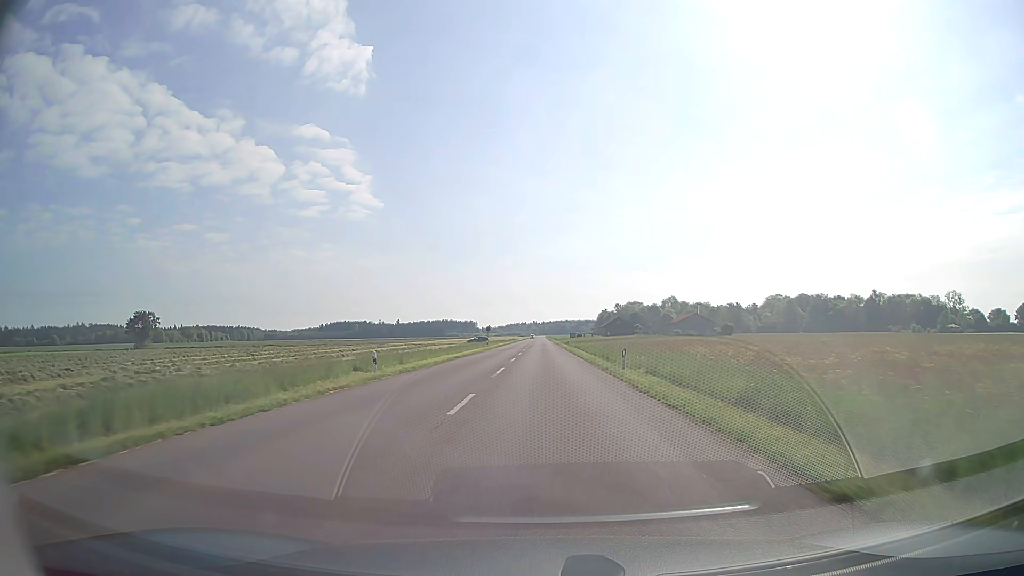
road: tertiary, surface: asphalt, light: Day
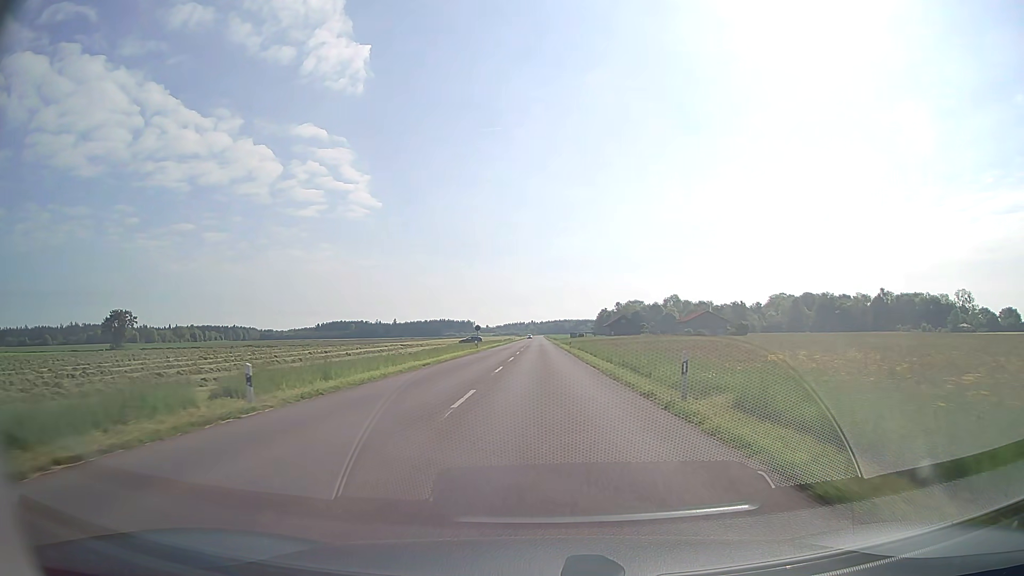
(0.0, +10.7) m; 0°
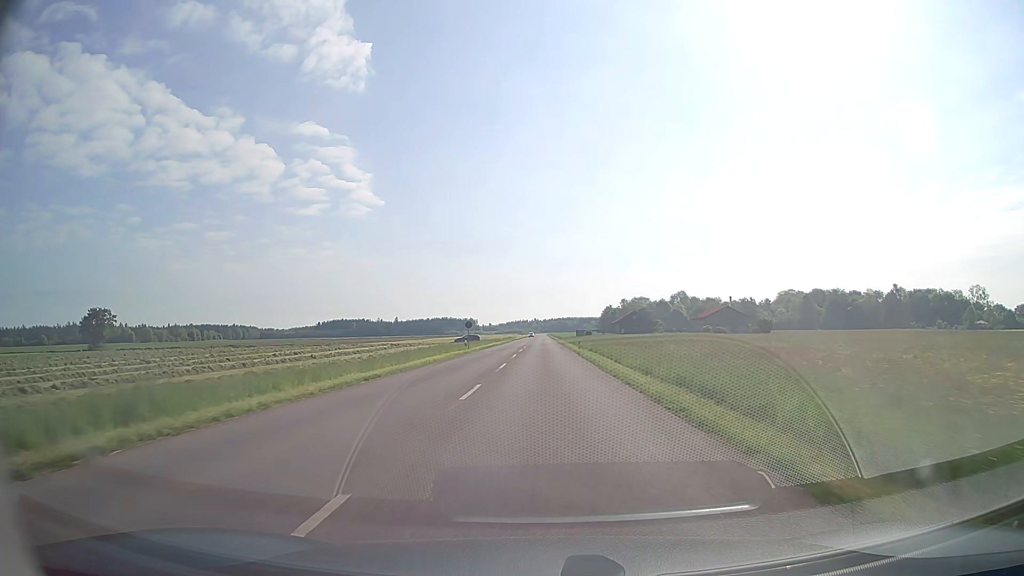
(0.0, +10.8) m; 0°
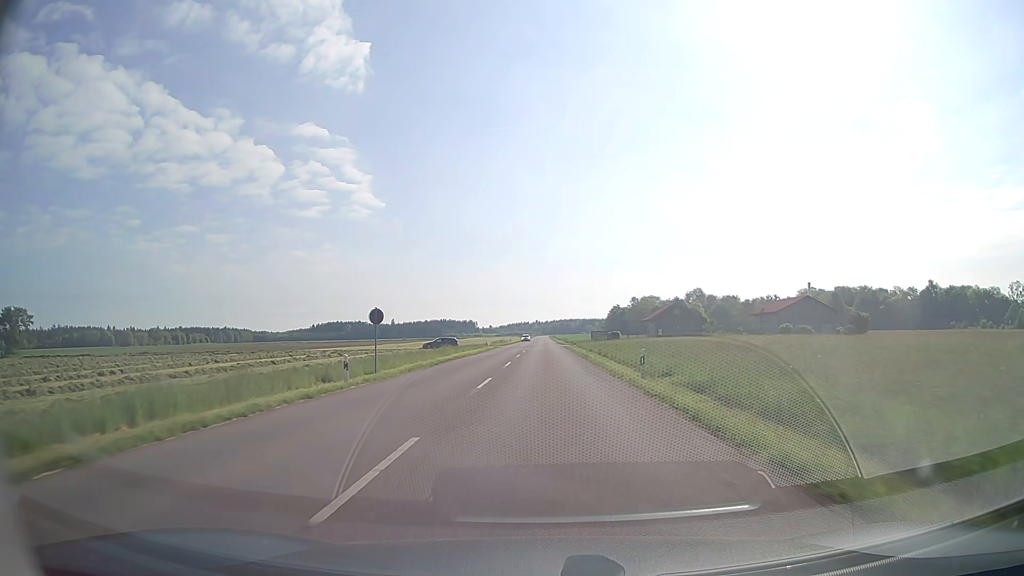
(-0.1, +33.0) m; 0°
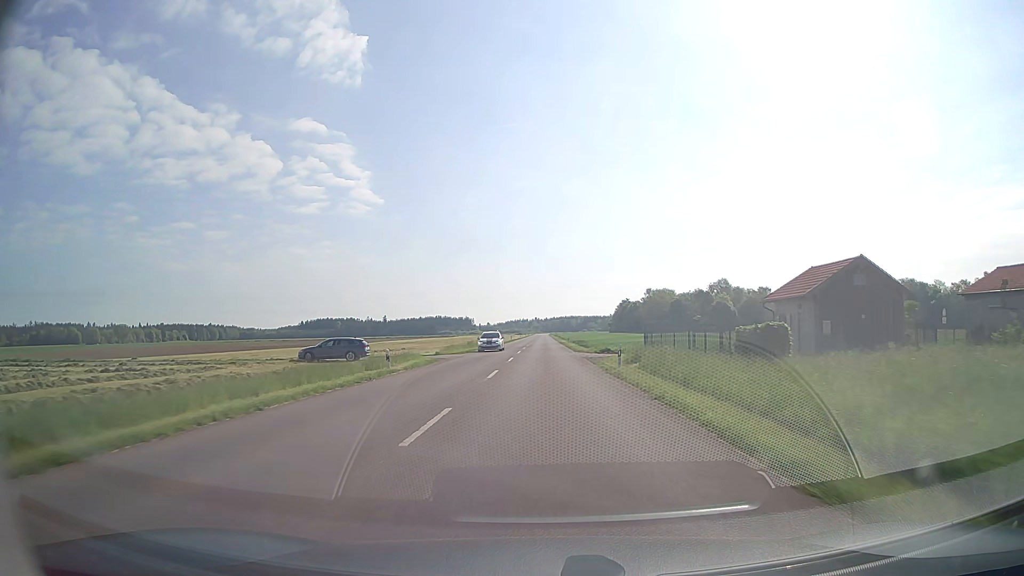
(0.0, +44.8) m; 0°
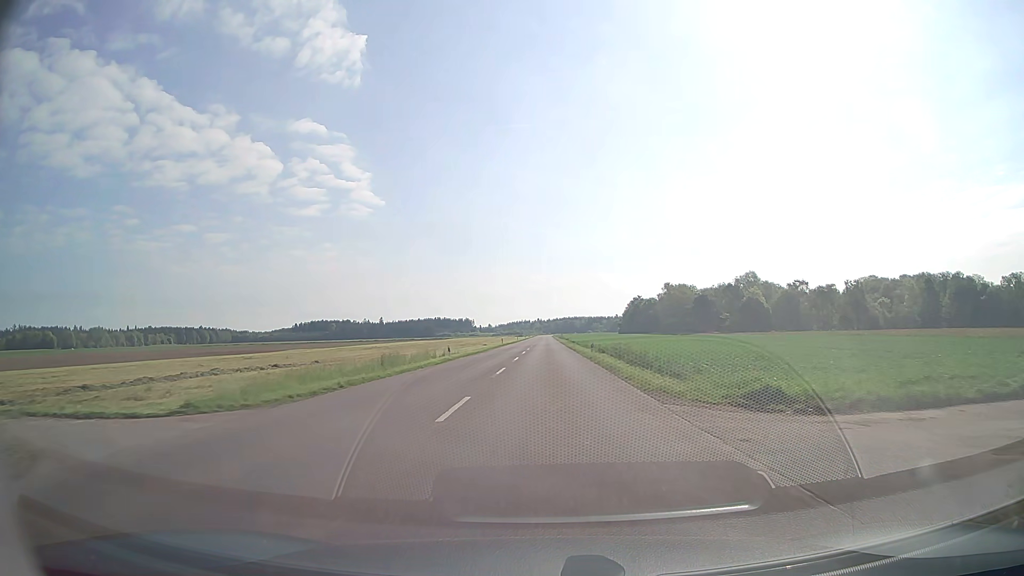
(0.0, +33.8) m; 0°
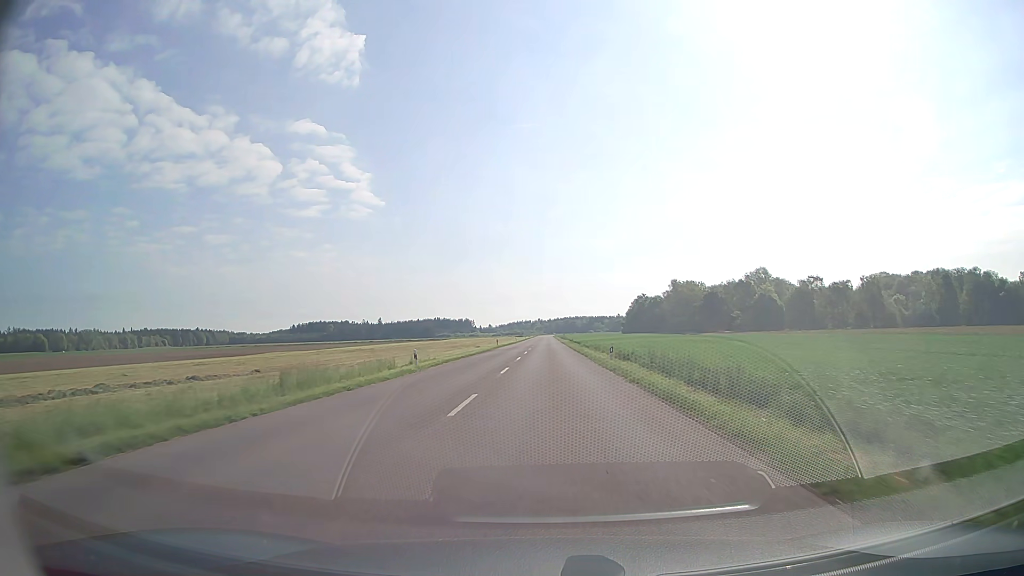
(0.0, +11.3) m; 0°
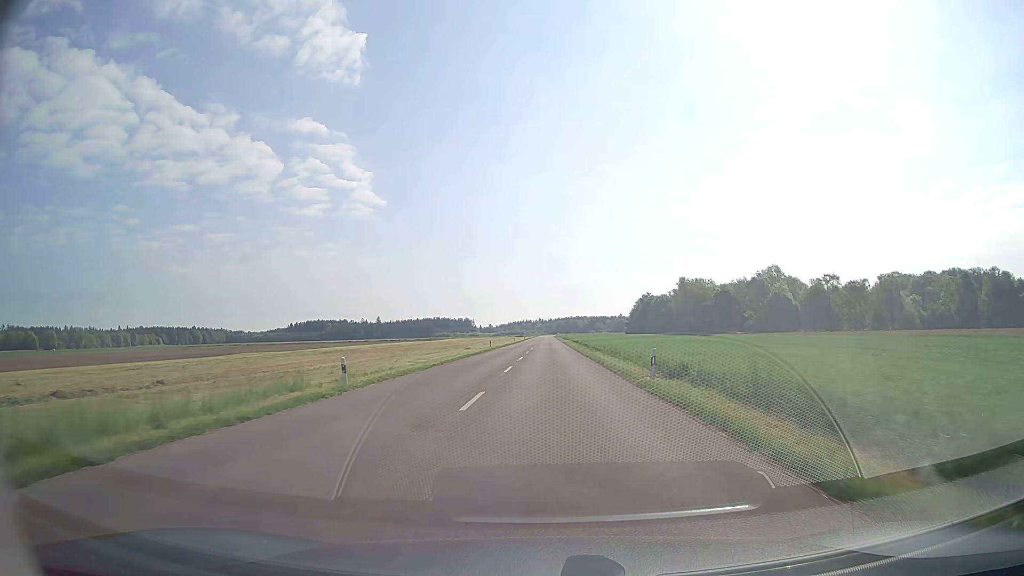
(0.0, +11.3) m; 0°
(0, +10) (0, +20) (0, +30) (0, +40) (0, +50) (0, +60) (0, +70) (0, +80) (0, +90) (0, +100) m
